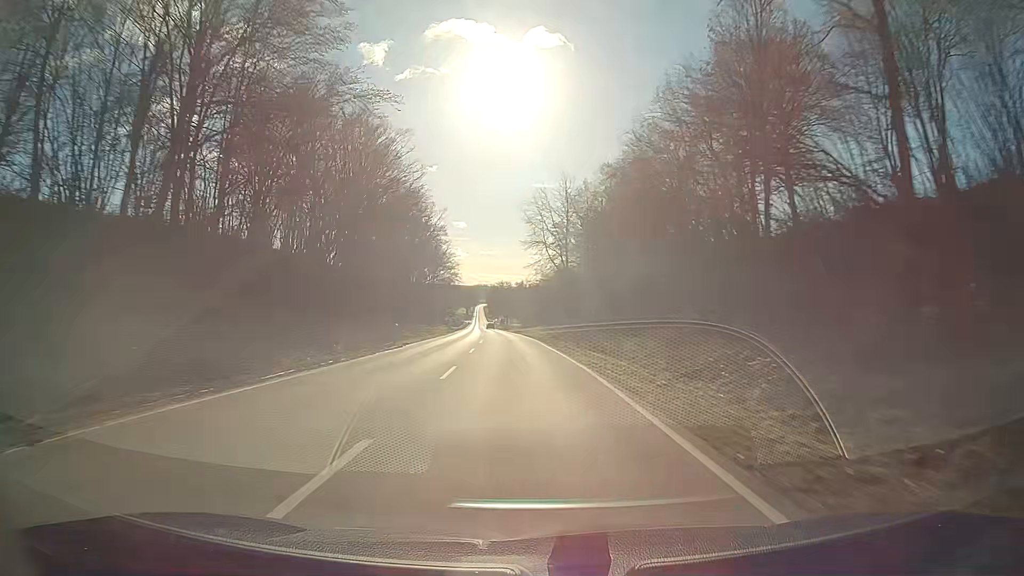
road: secondary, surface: asphalt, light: Day
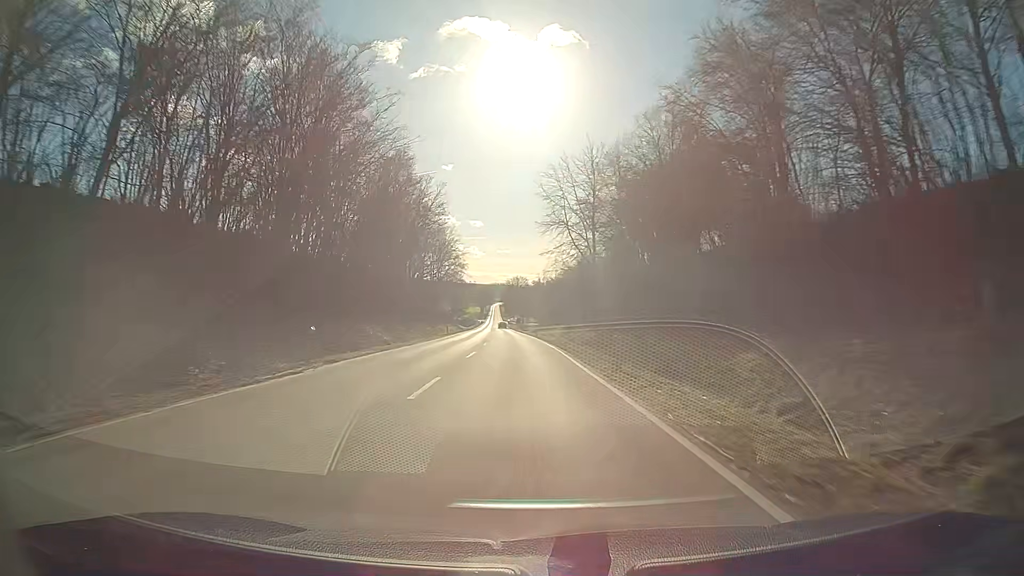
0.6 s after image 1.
(-0.2, +16.1) m; -1°
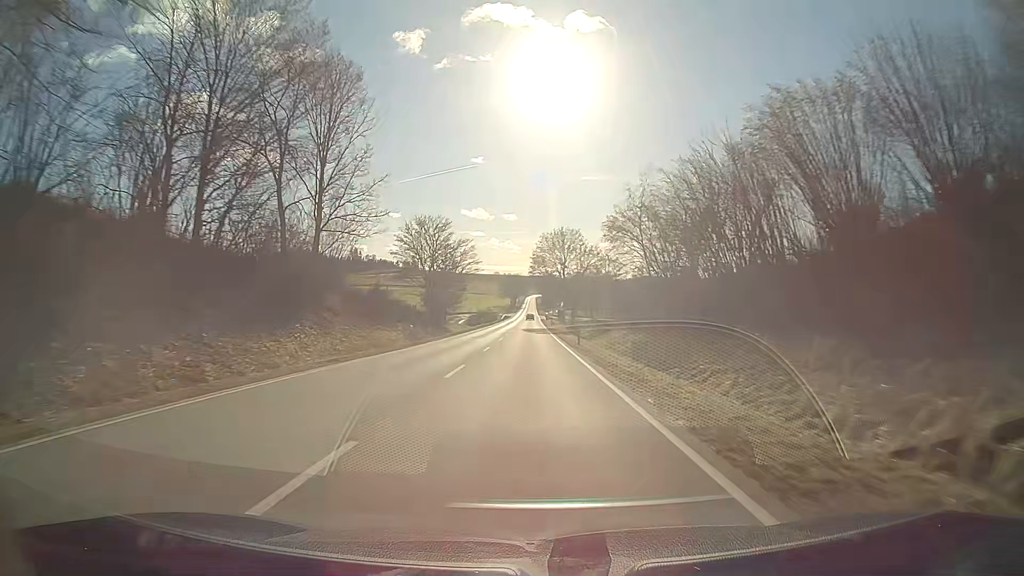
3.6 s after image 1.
(-2.4, +80.3) m; -3°
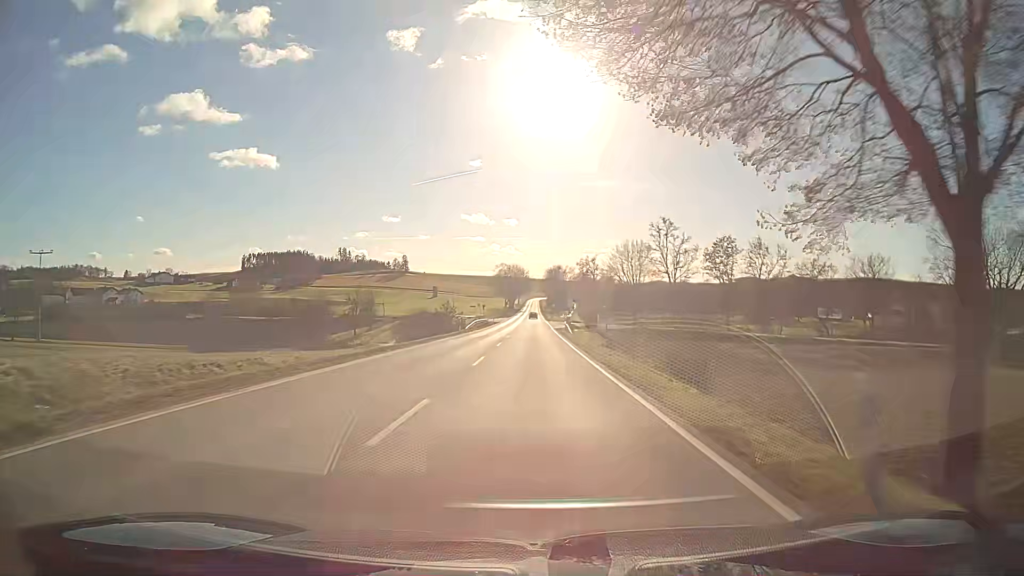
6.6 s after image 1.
(-0.4, +80.1) m; 0°
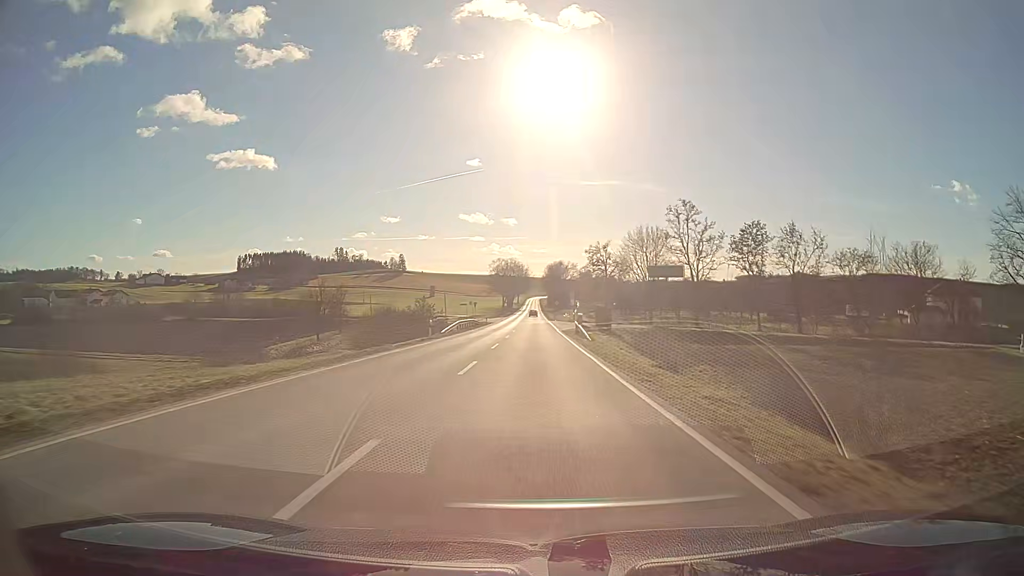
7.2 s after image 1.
(0.0, +16.0) m; 0°
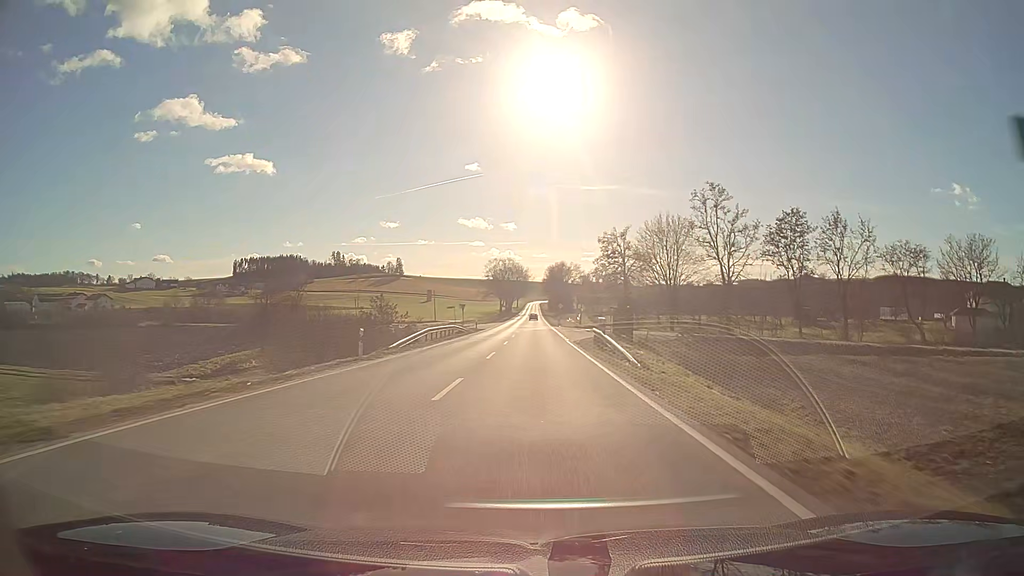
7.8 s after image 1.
(0.0, +15.9) m; 0°
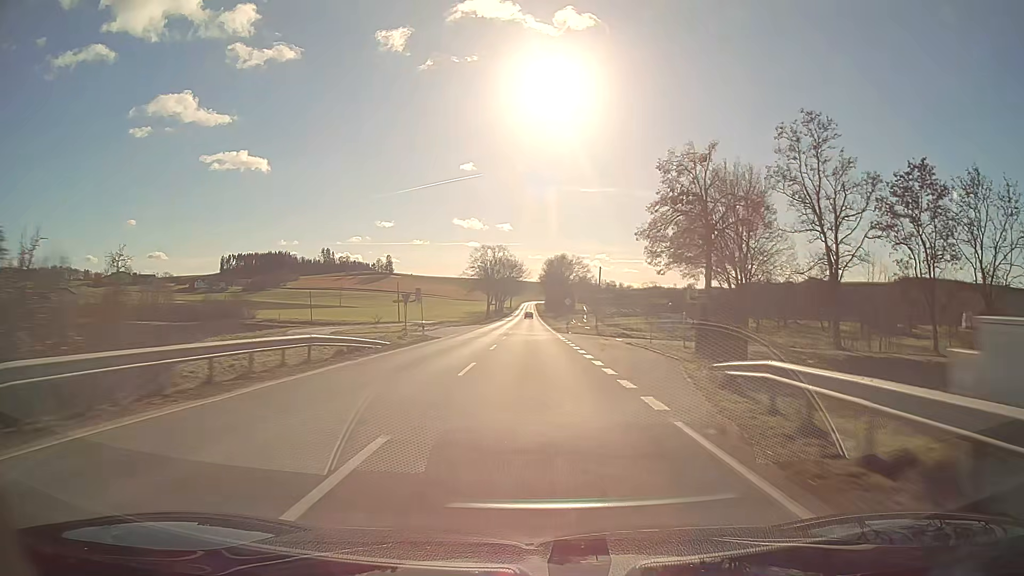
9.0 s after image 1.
(+0.1, +31.8) m; 0°
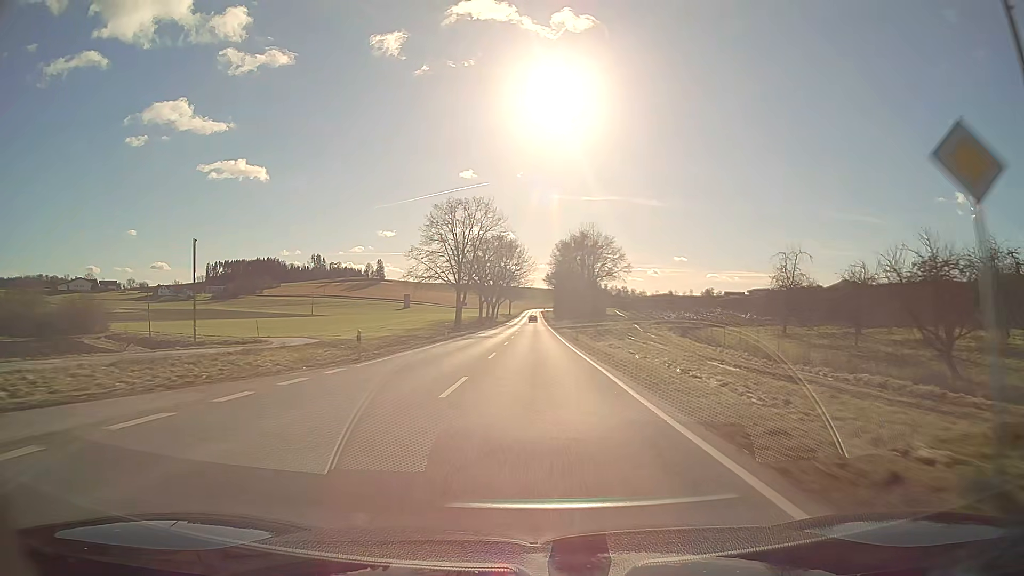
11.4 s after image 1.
(-0.2, +63.7) m; 0°
